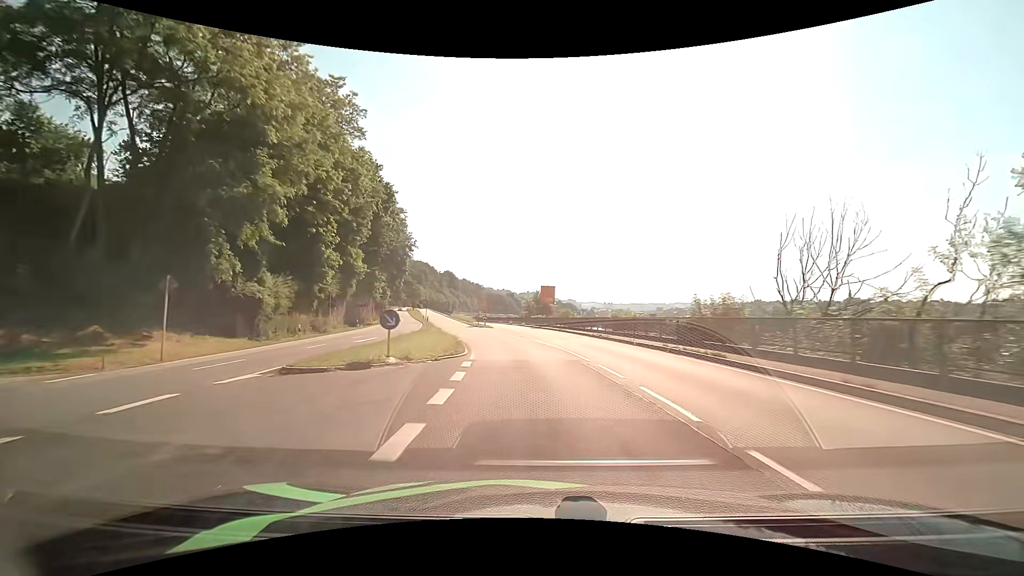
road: primary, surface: asphalt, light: Day
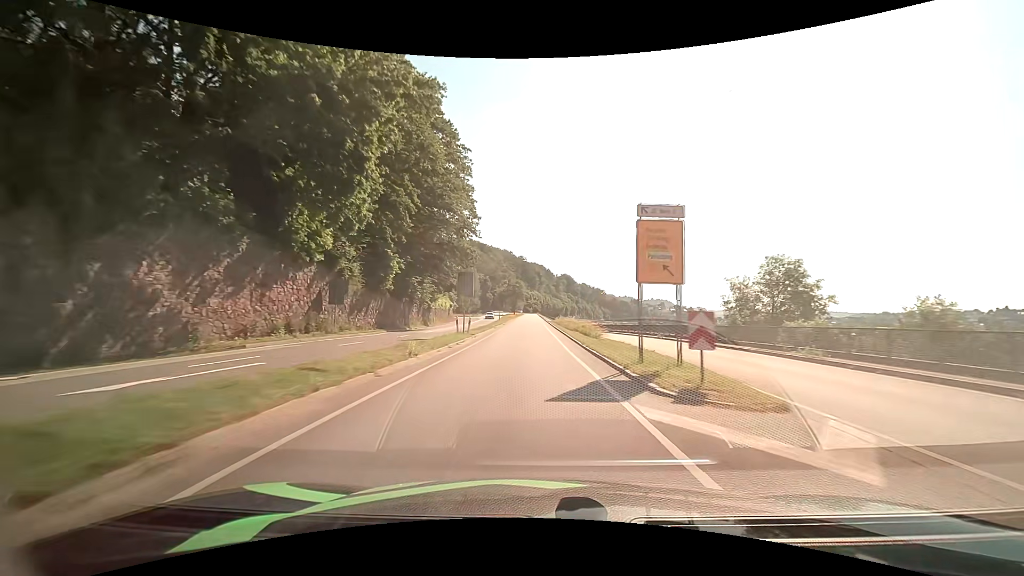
(-8.1, +58.5) m; -14°
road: primary_link
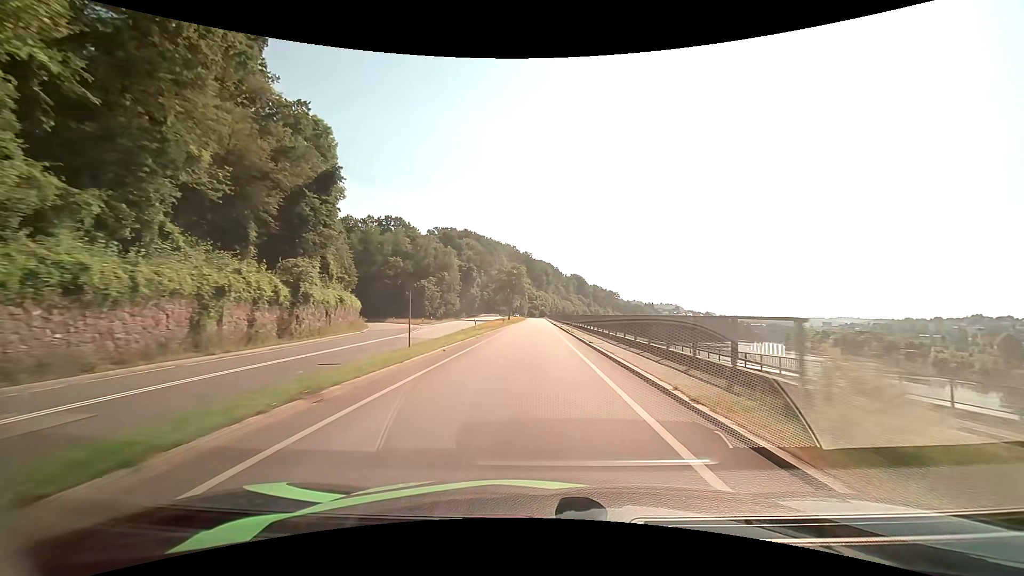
(-1.0, +63.6) m; -1°
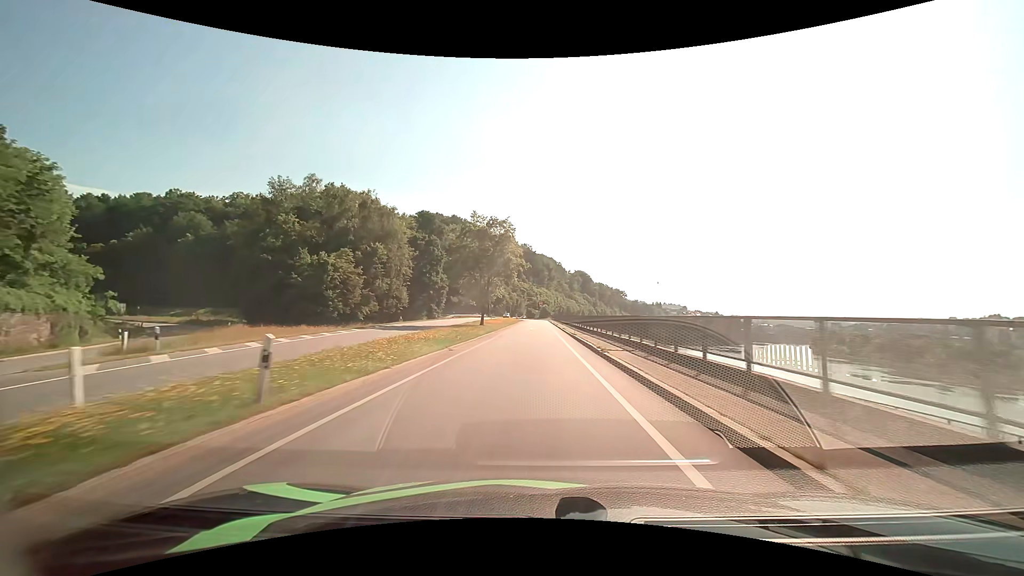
(0.0, +48.0) m; 0°
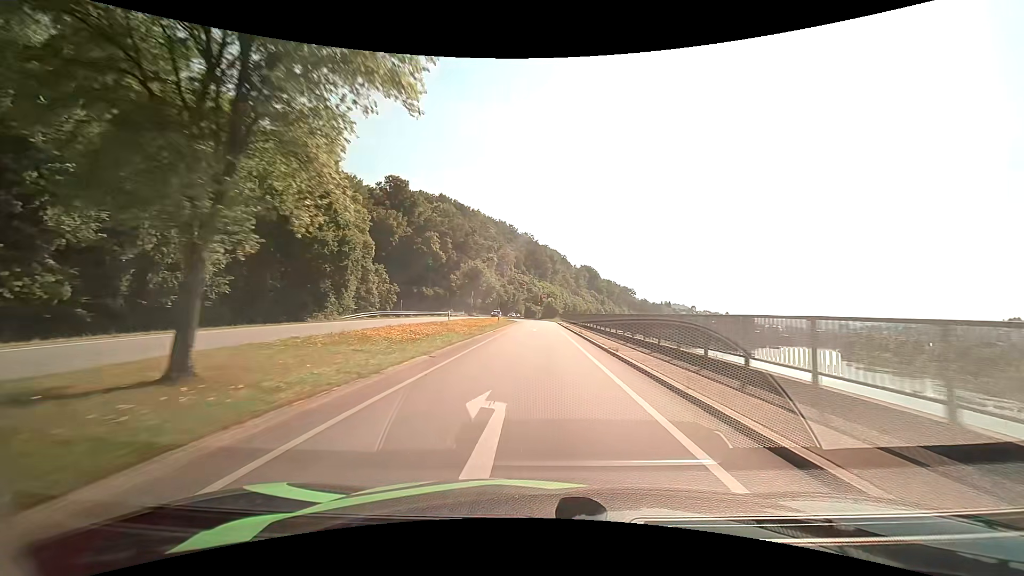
(-0.1, +44.3) m; 0°
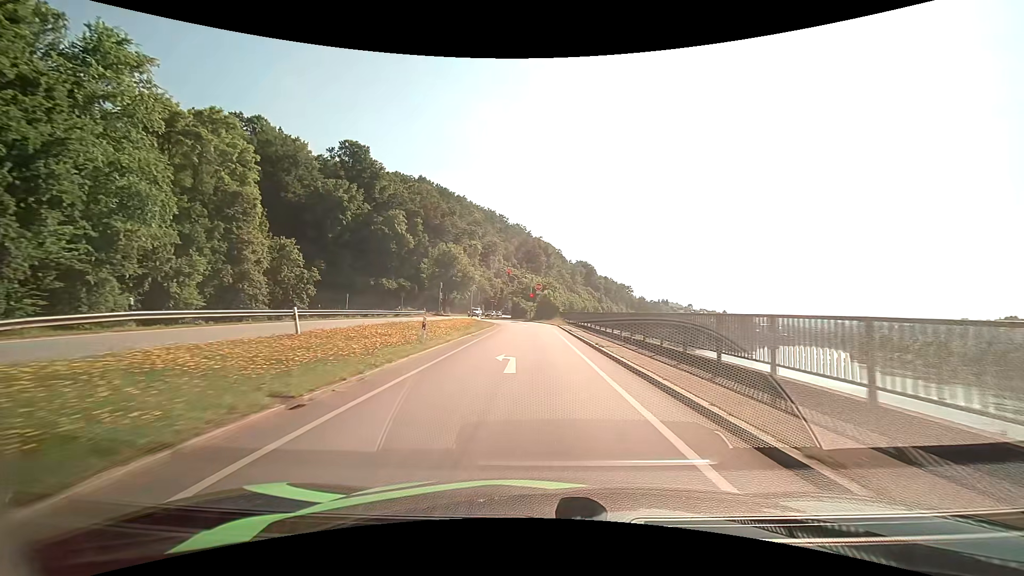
(+0.2, +27.6) m; +1°
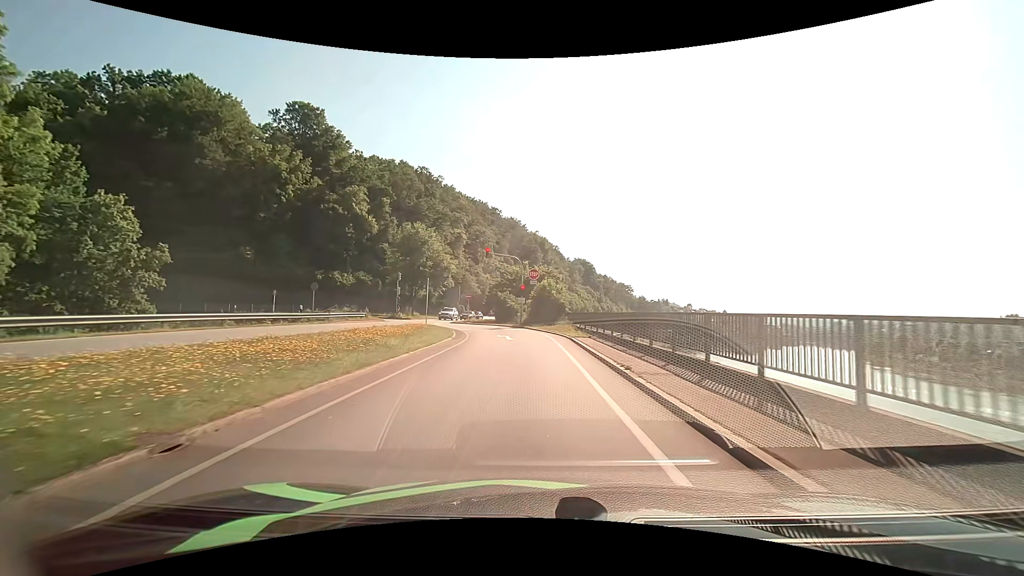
(+0.1, +21.6) m; 0°
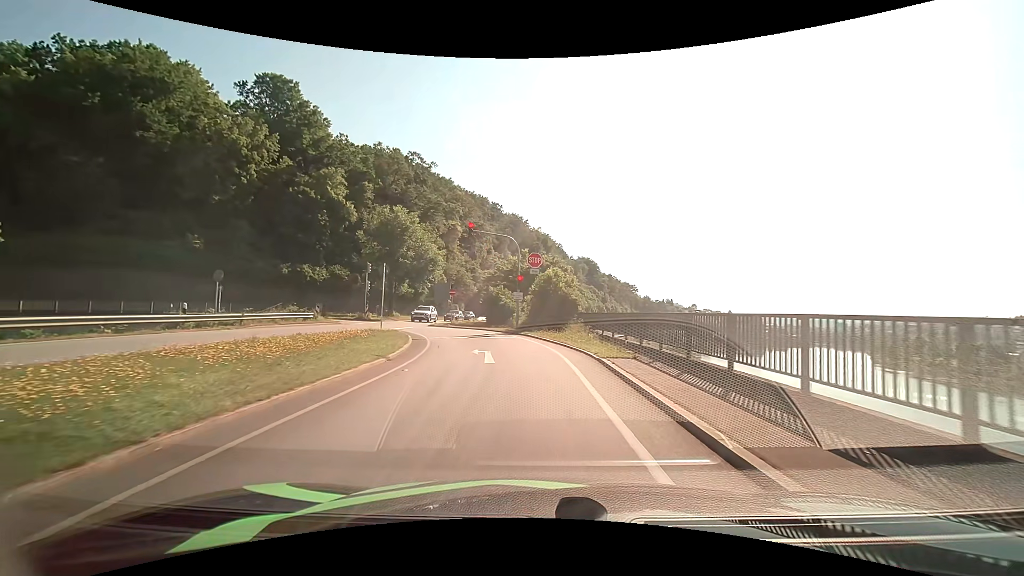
(0.0, +10.8) m; 0°
(0, +10) (-1, +20) (-4, +30) (-9, +38) (-17, +44) (-27, +46) (-37, +46) (-46, +42) (-55, +38) (-64, +33) m
